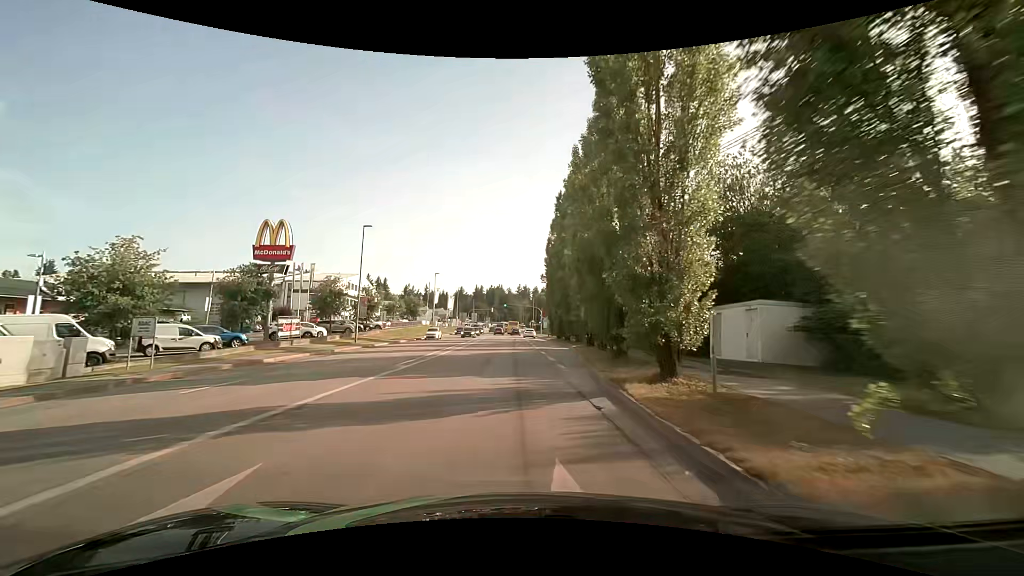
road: tertiary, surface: asphalt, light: Day
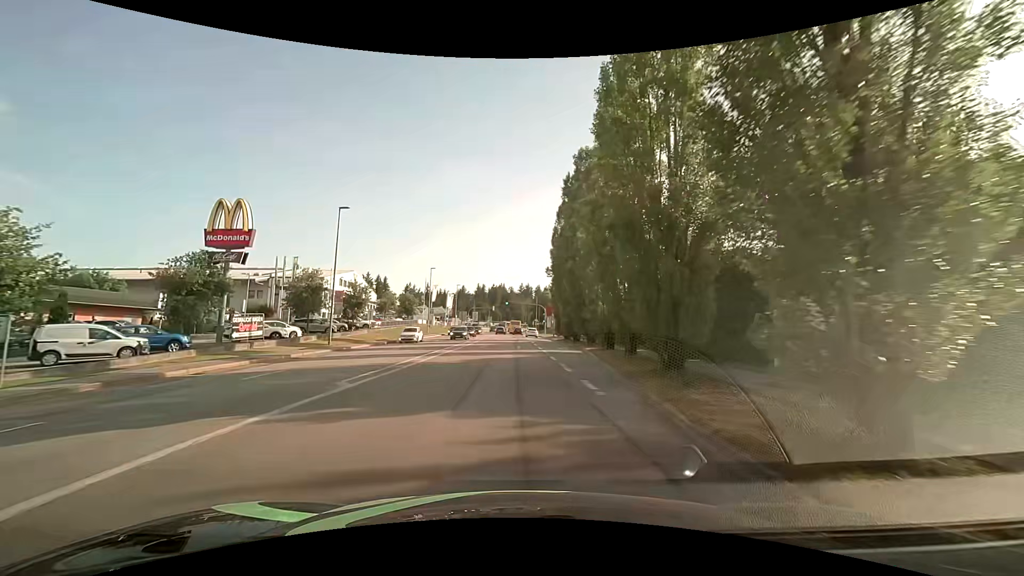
(0.0, +6.5) m; 0°
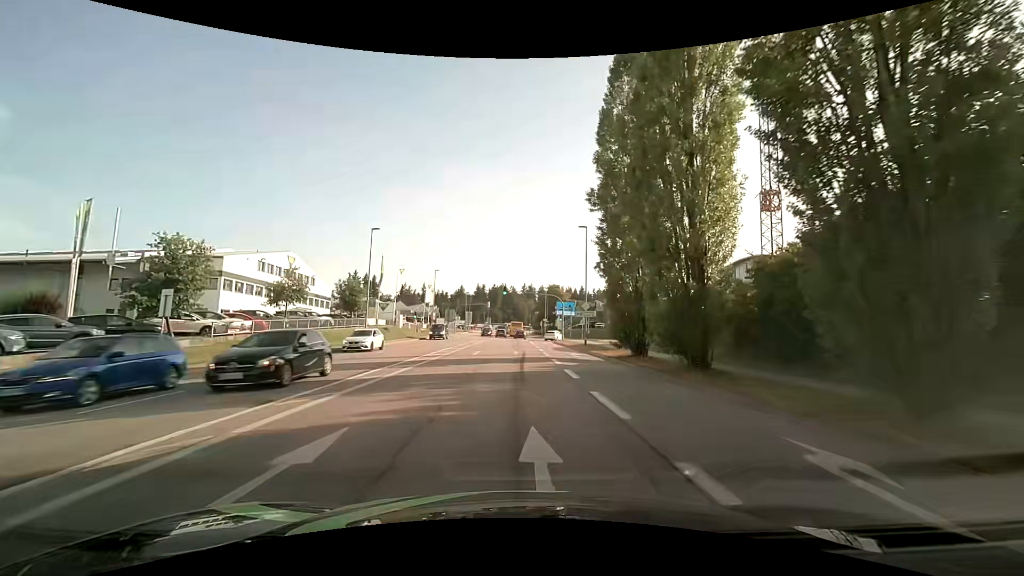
(0.0, +32.7) m; -1°
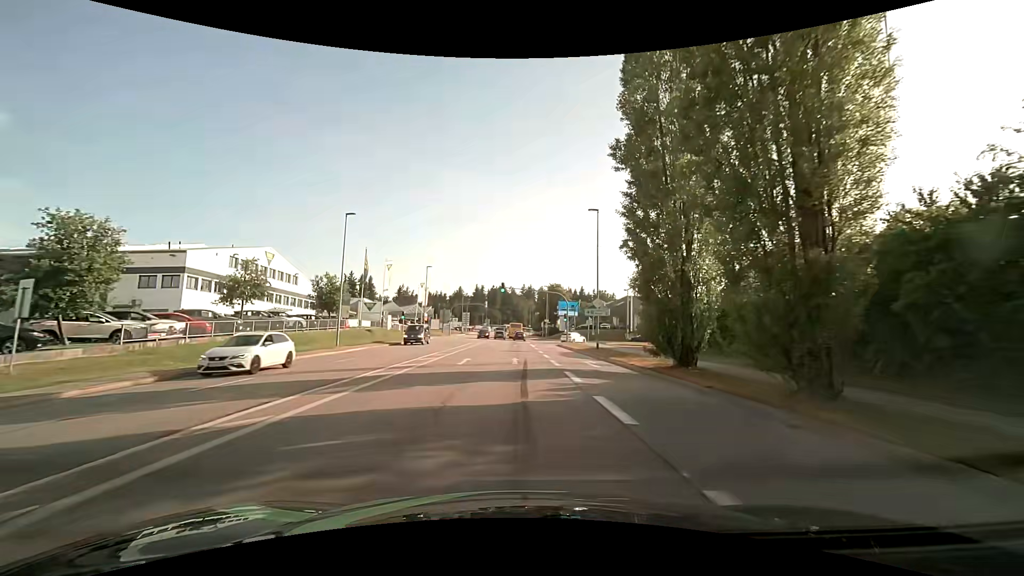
(+0.1, +6.6) m; +1°
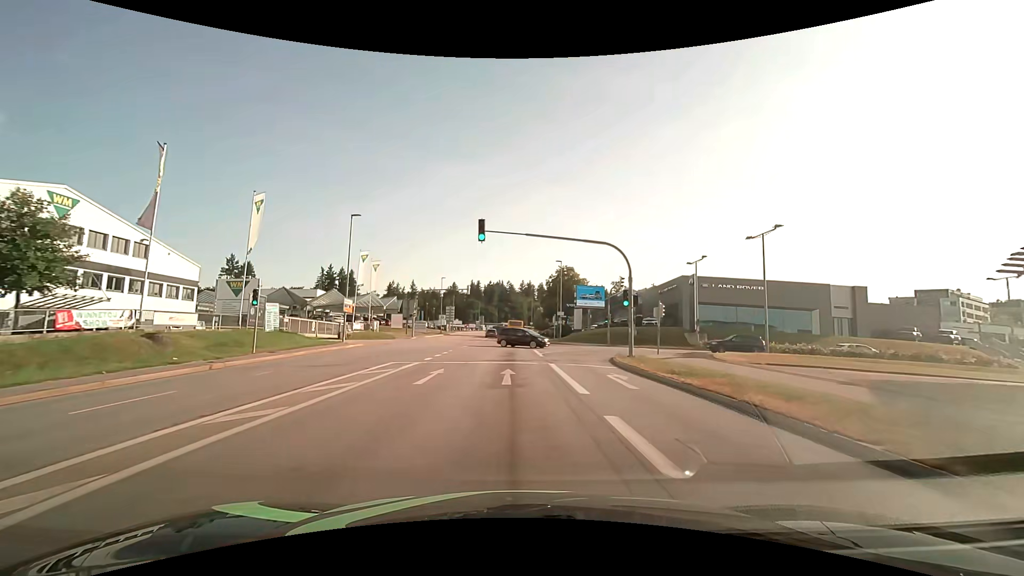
(-0.1, +32.6) m; 0°
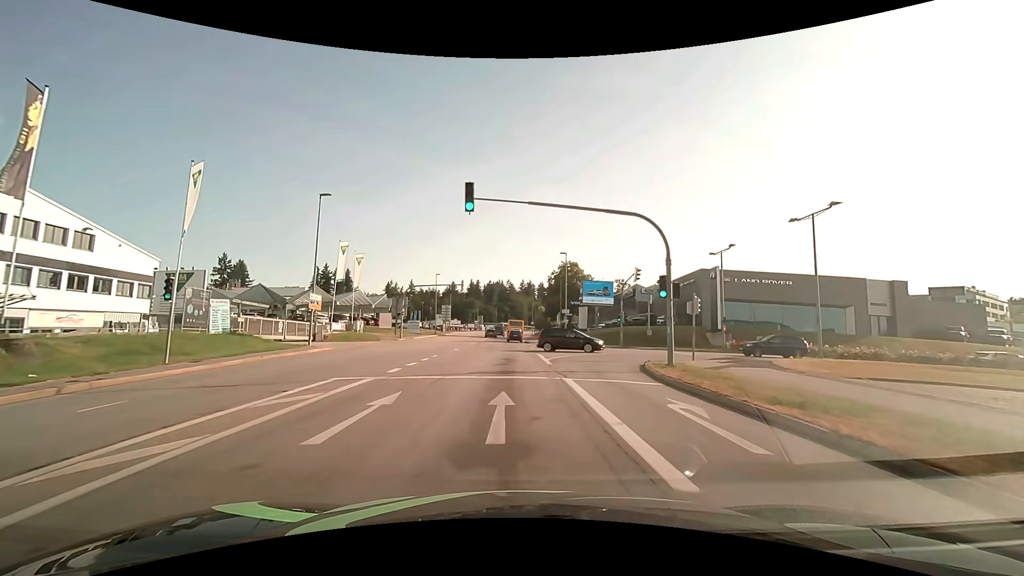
(0.0, +6.4) m; 0°
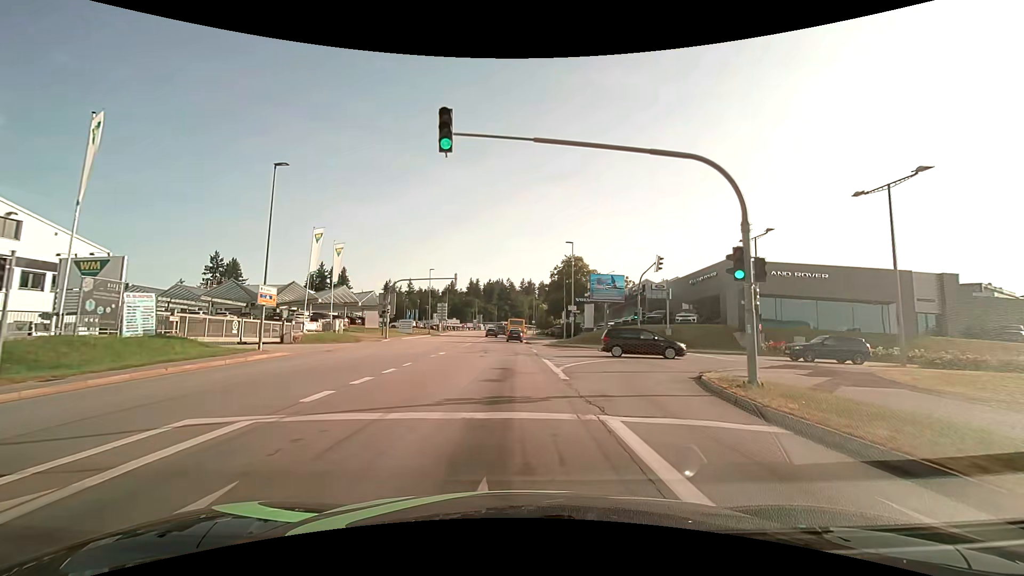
(0.0, +6.4) m; 0°
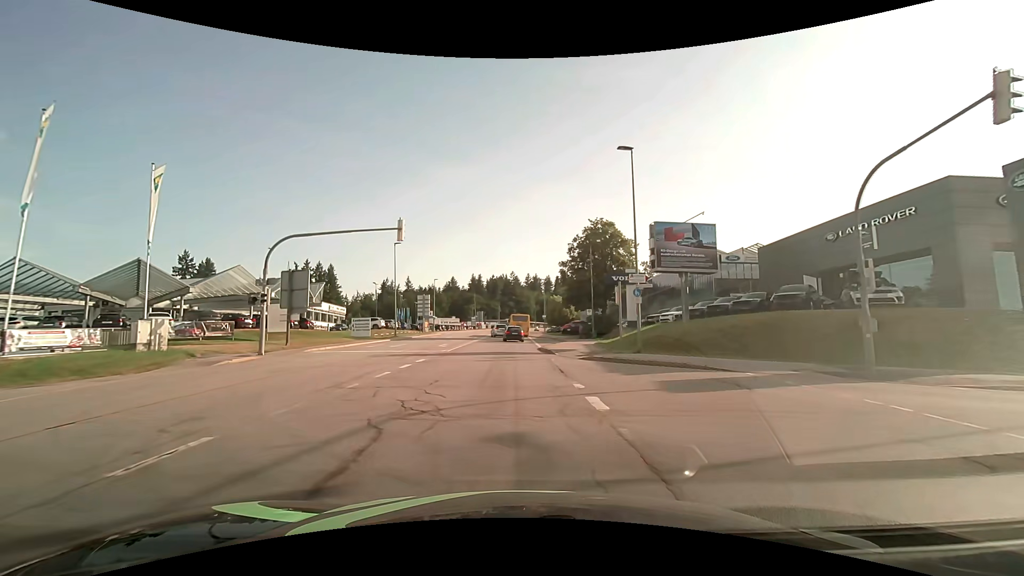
(-0.1, +25.1) m; -1°
(0, +10) (0, +20) (0, +30) (0, +40) (0, +50) (0, +60) (0, +70) (0, +80) (0, +90) (0, +100) m
